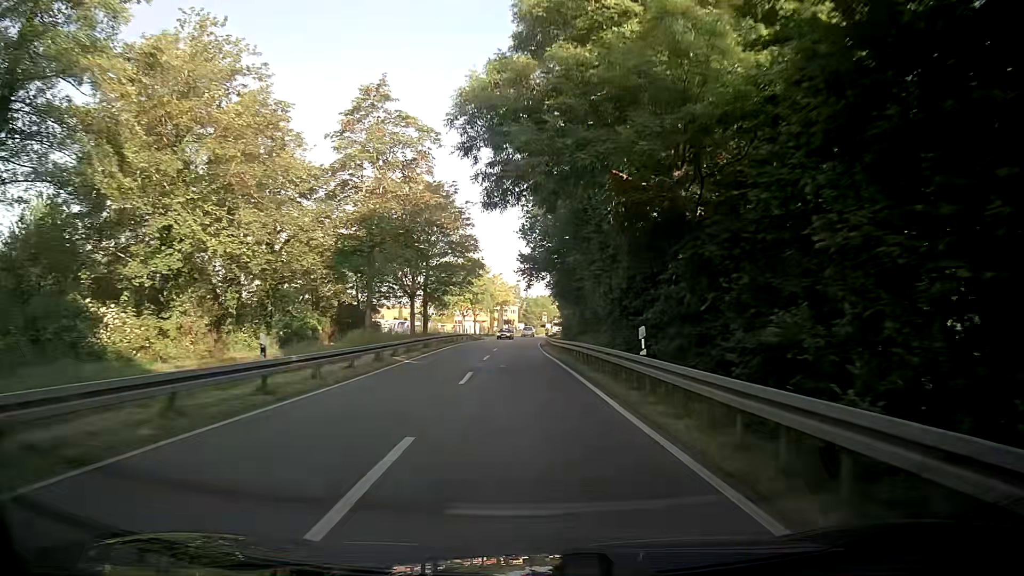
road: secondary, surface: asphalt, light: Day
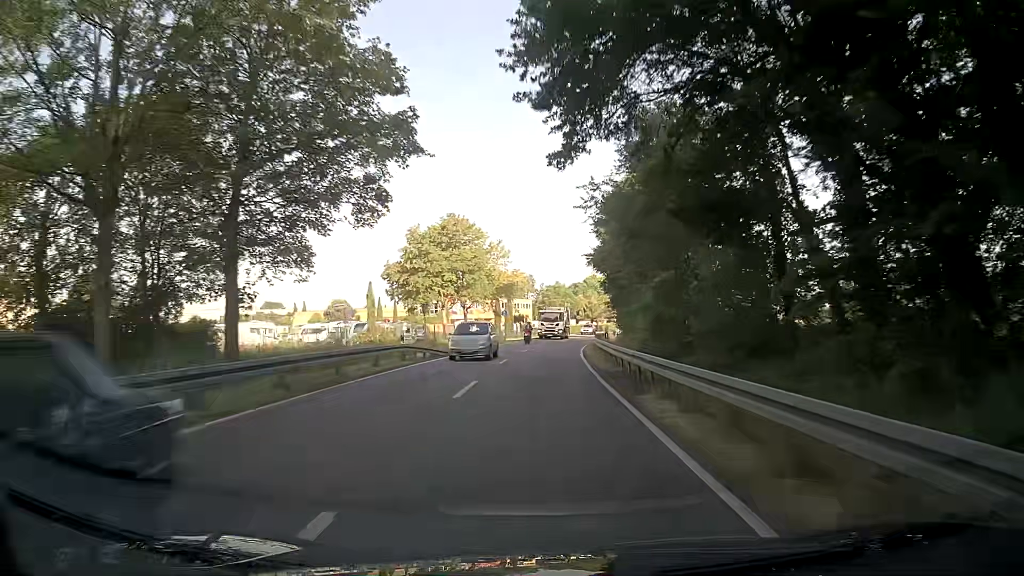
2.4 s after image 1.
(-0.8, +39.6) m; -1°
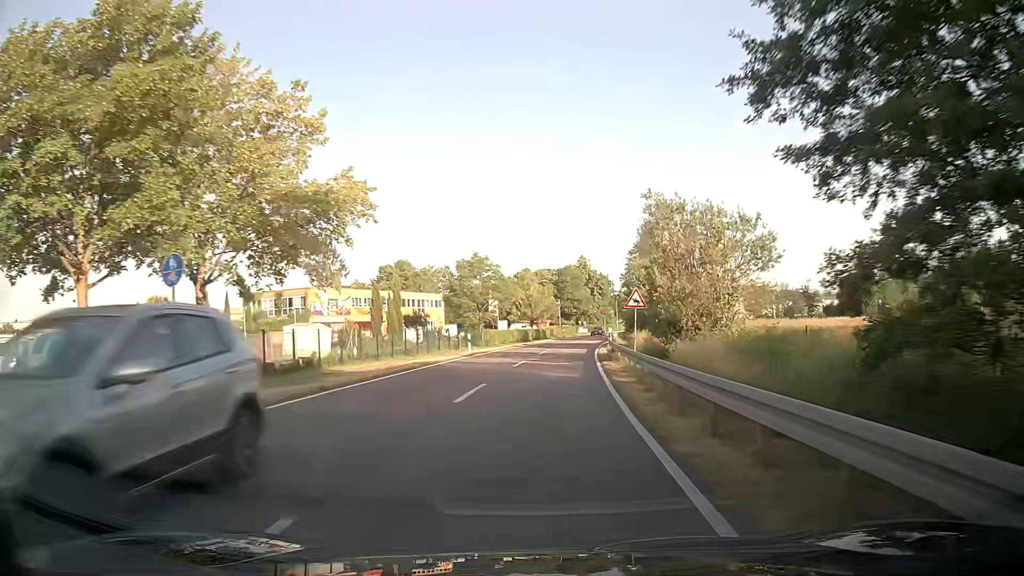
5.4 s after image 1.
(+2.3, +48.0) m; +6°
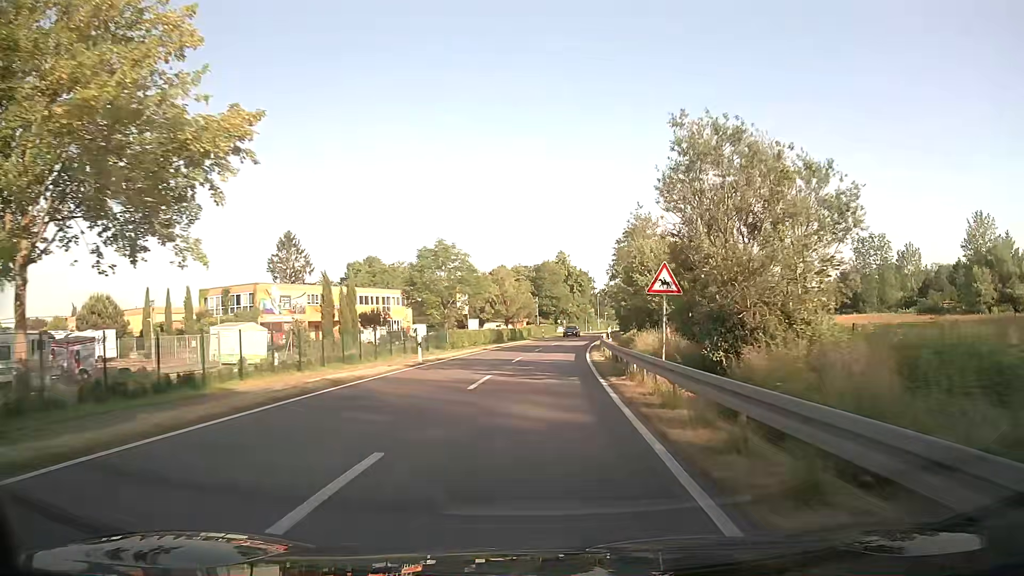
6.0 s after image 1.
(+0.2, +9.4) m; +2°
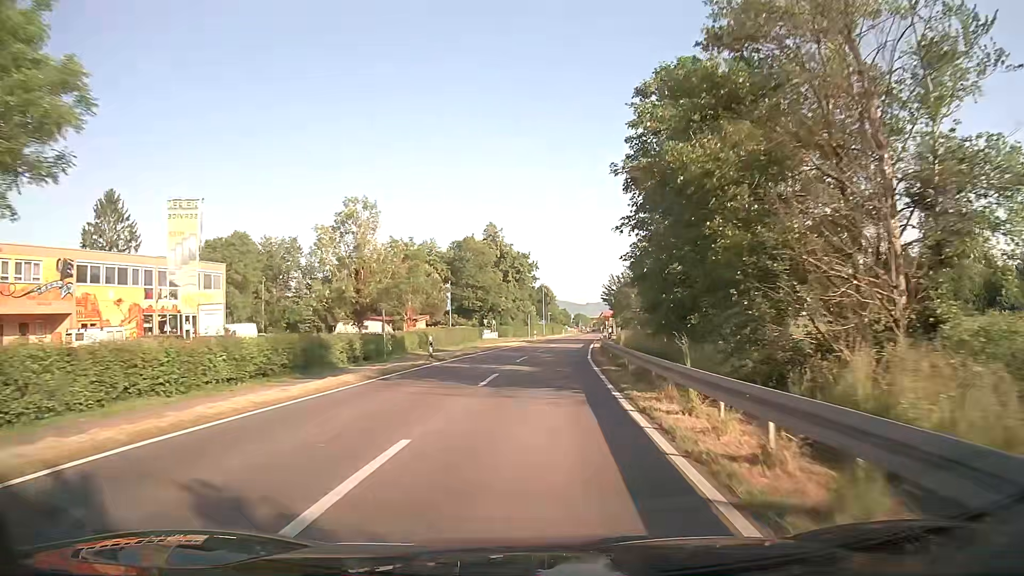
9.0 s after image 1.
(+2.7, +46.9) m; +6°
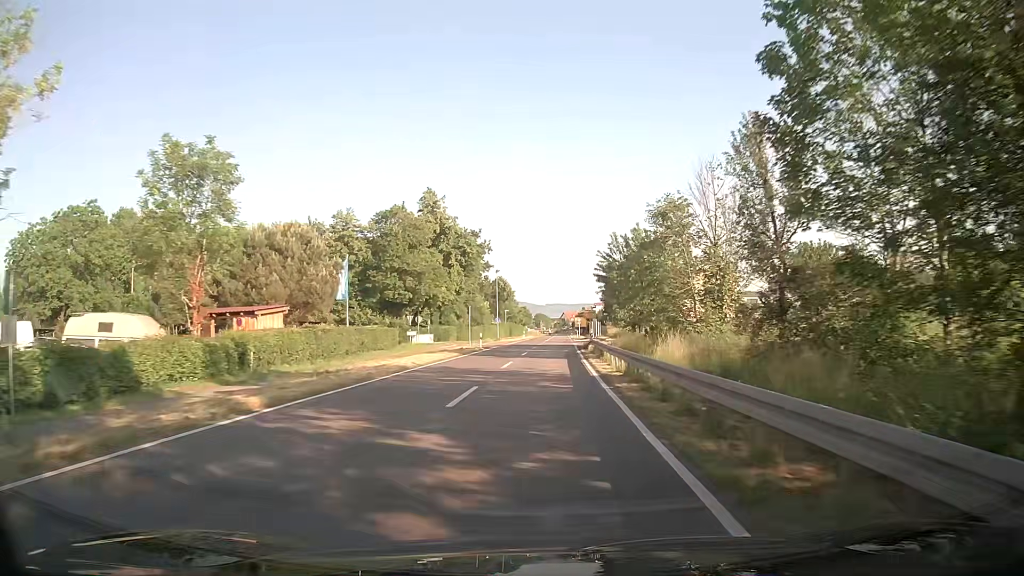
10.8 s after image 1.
(+0.8, +28.2) m; +3°
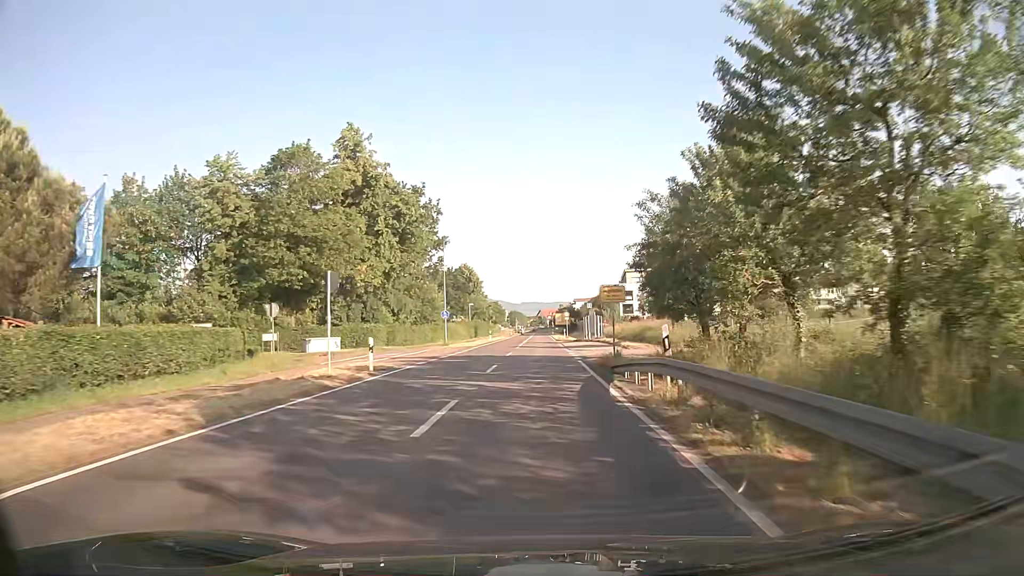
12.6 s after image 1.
(+0.5, +27.4) m; +2°
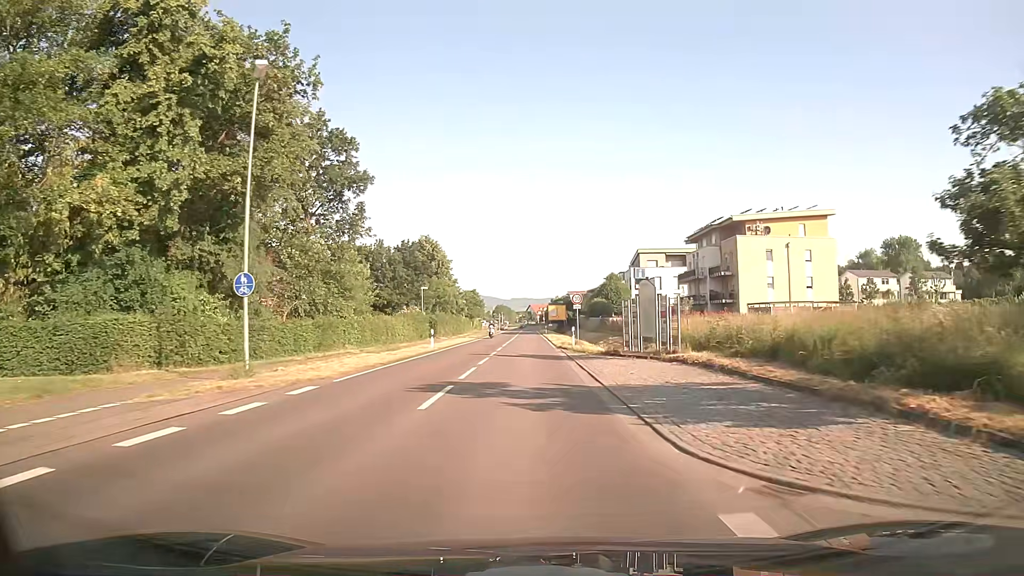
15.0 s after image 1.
(+0.5, +33.5) m; +1°
(0, +10) (0, +20) (0, +30) (0, +40) (0, +50) (0, +60) (0, +70) (-1, +80) (-1, +90) (-1, +100) m
